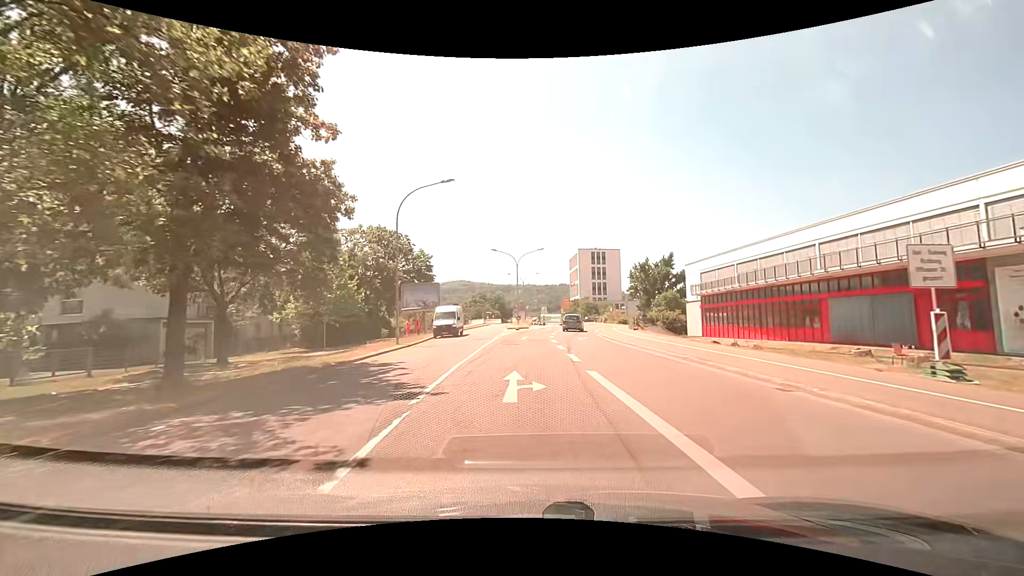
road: tertiary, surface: asphalt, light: Day
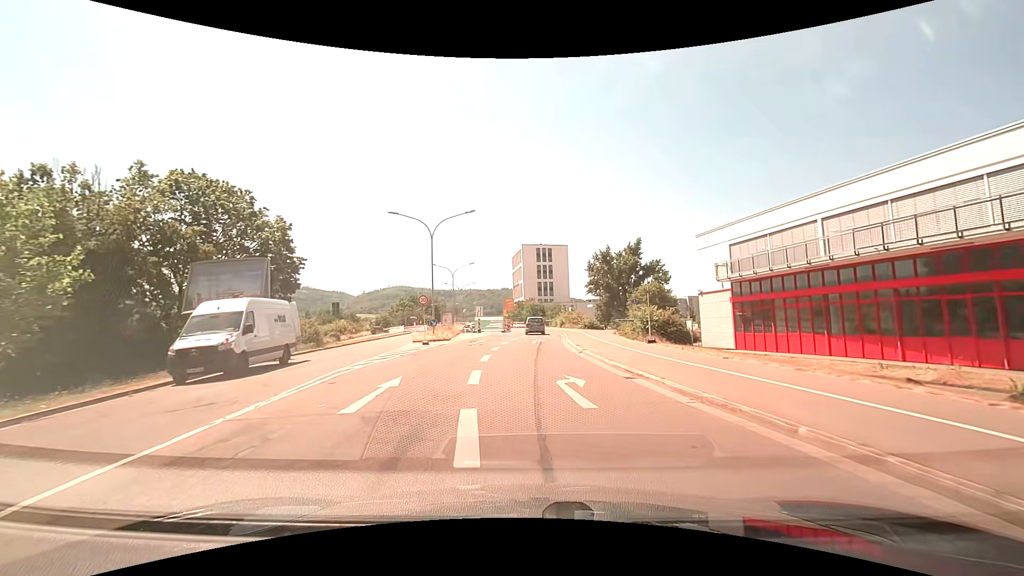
(+1.1, +23.8) m; +7°
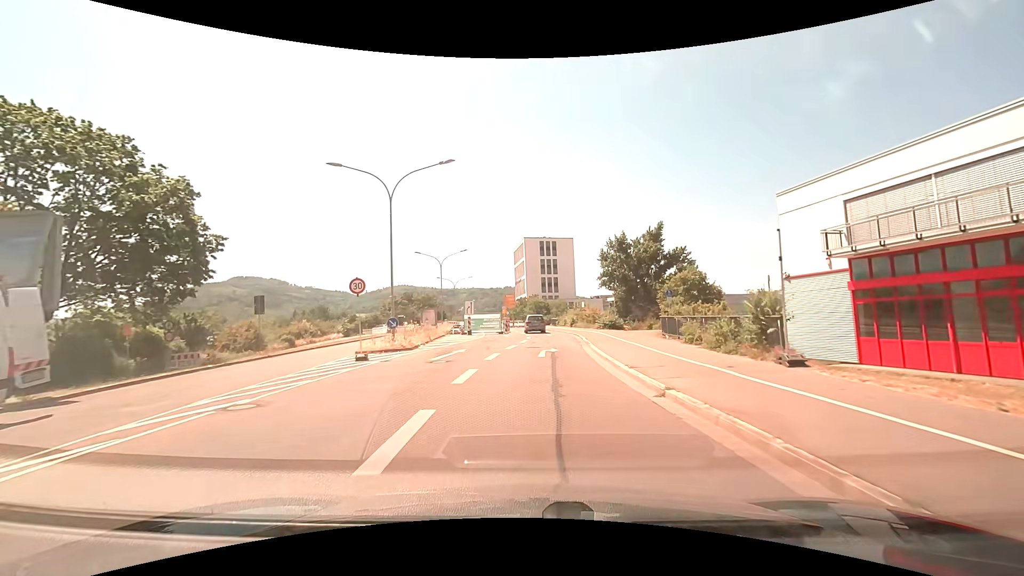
(-0.1, +12.1) m; -1°
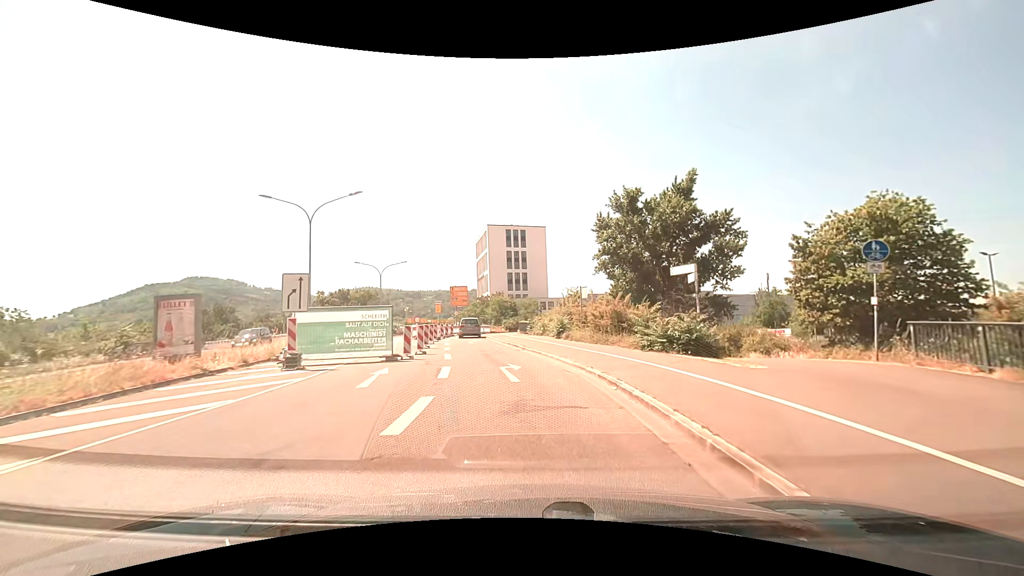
(+1.0, +28.0) m; +4°
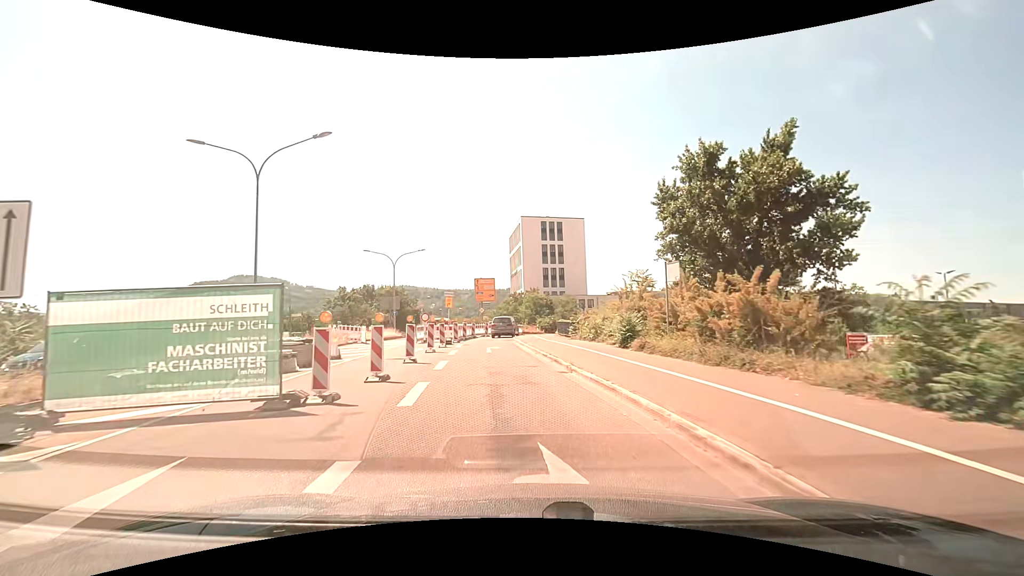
(-0.3, +10.4) m; -4°
(-1, +10) (-2, +20) (-3, +30) (-3, +40) (-1, +50) (+2, +59) (+8, +67) (+15, +74) (+24, +79) (+33, +82) m
